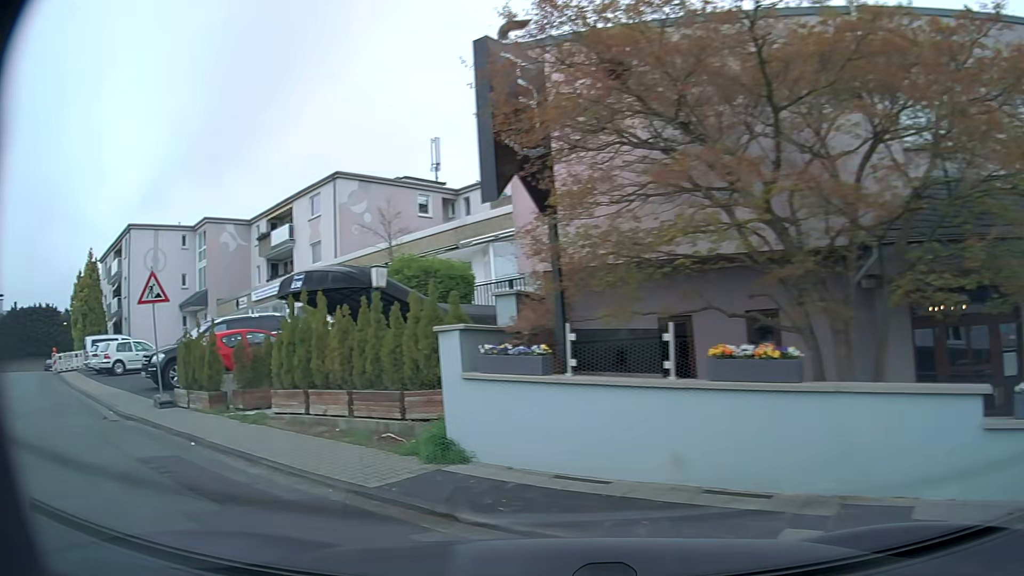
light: Day
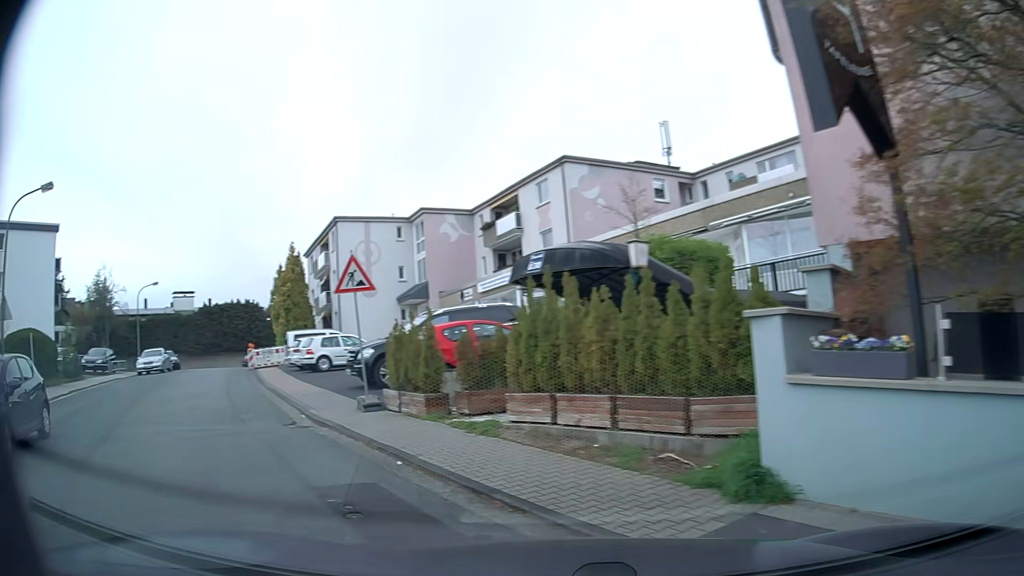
(-0.3, +2.2) m; -17°
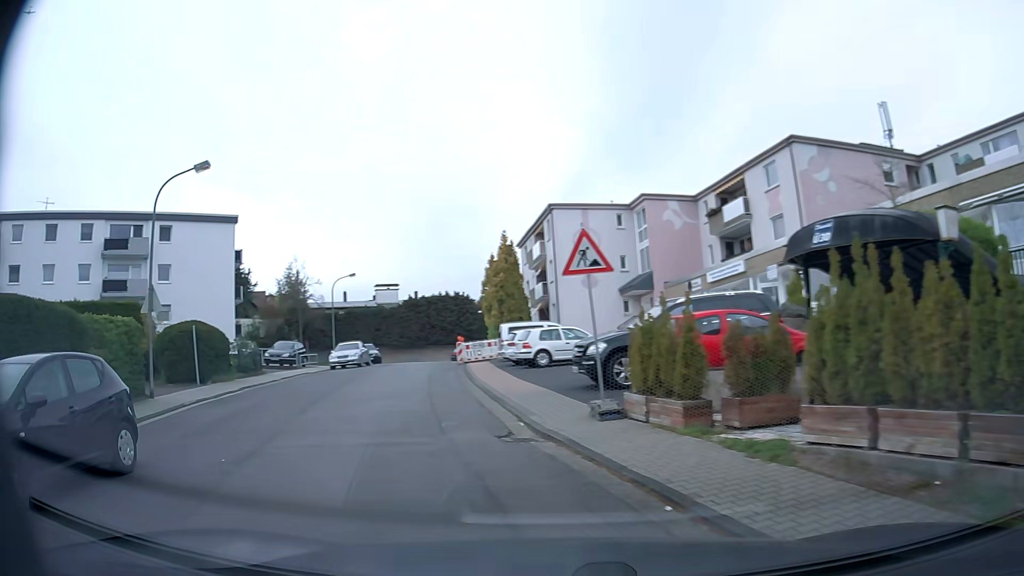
(-0.5, +2.4) m; -20°
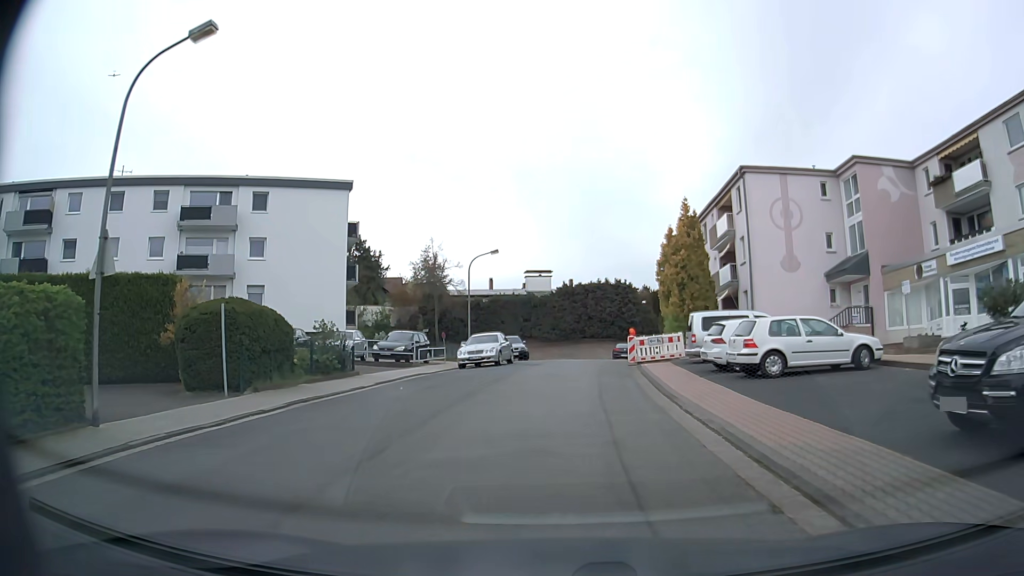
(-1.9, +8.8) m; -14°
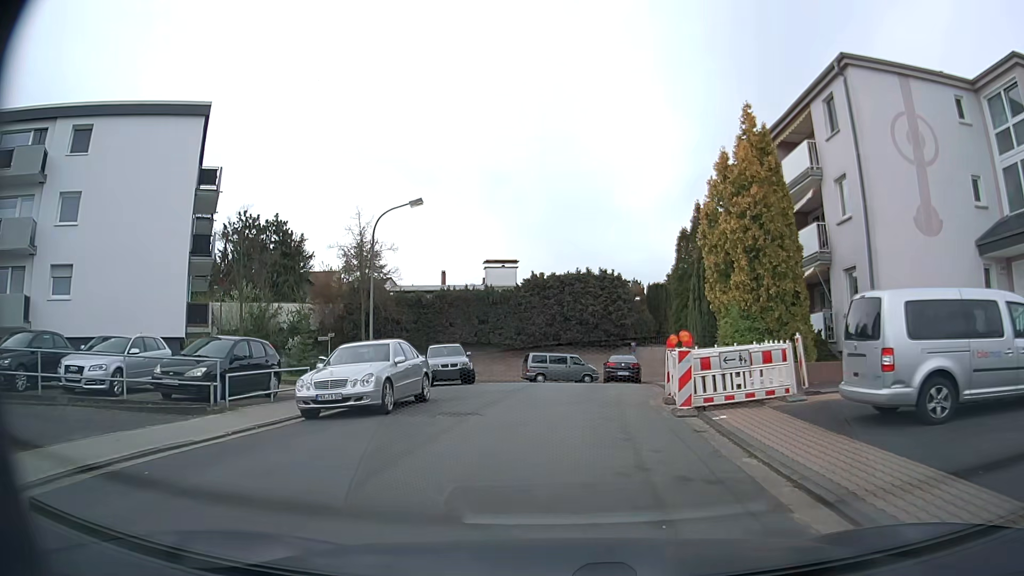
(0.0, +16.0) m; +2°
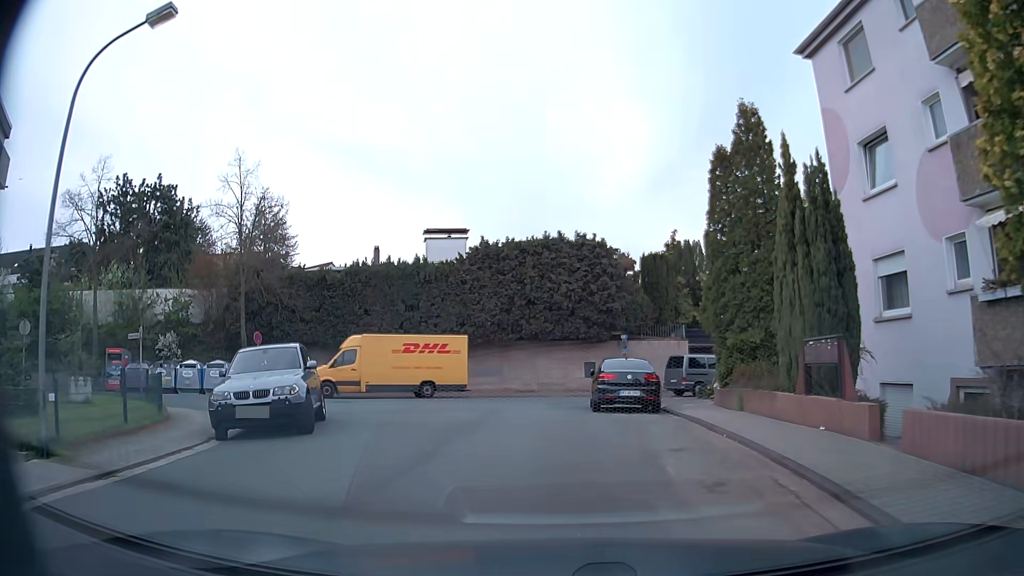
(+0.5, +14.5) m; +3°
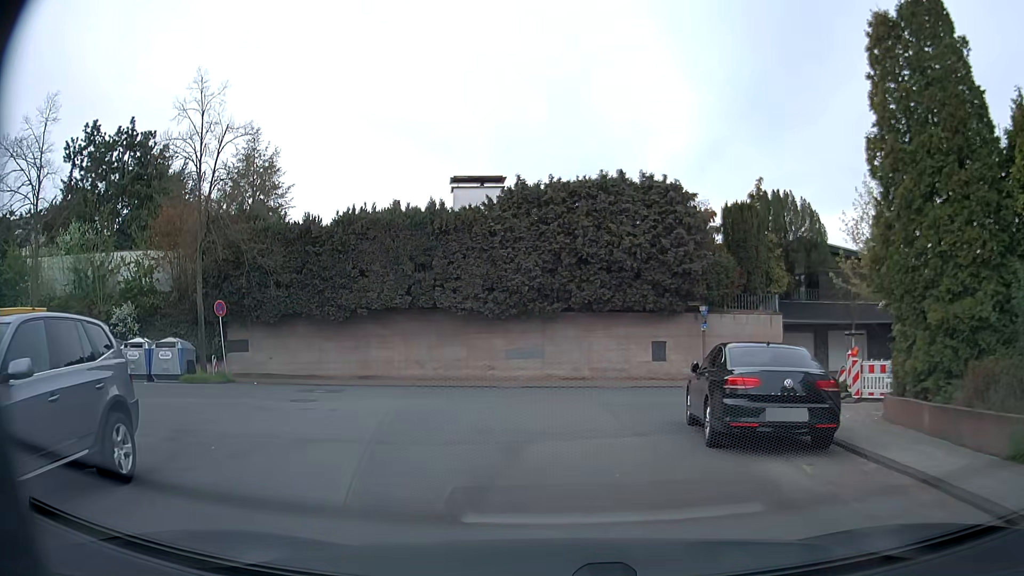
(-0.4, +8.7) m; -6°
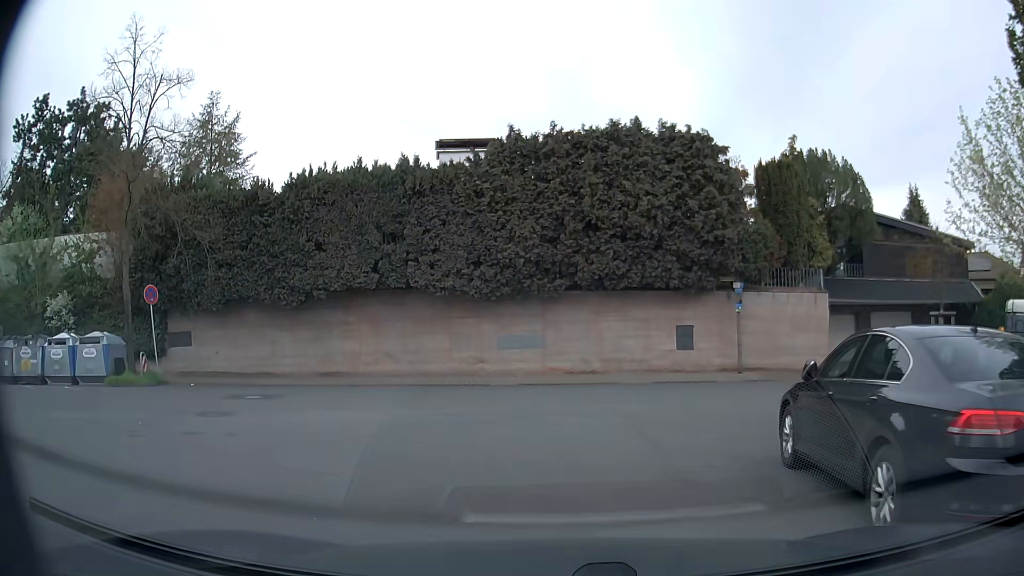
(+0.2, +5.1) m; +1°
(+1, +10) (+6, +18) (+16, +20) (+26, +22) (+36, +23) (+45, +25) (+55, +28) (+65, +30) (+75, +32) (+84, +35) m
